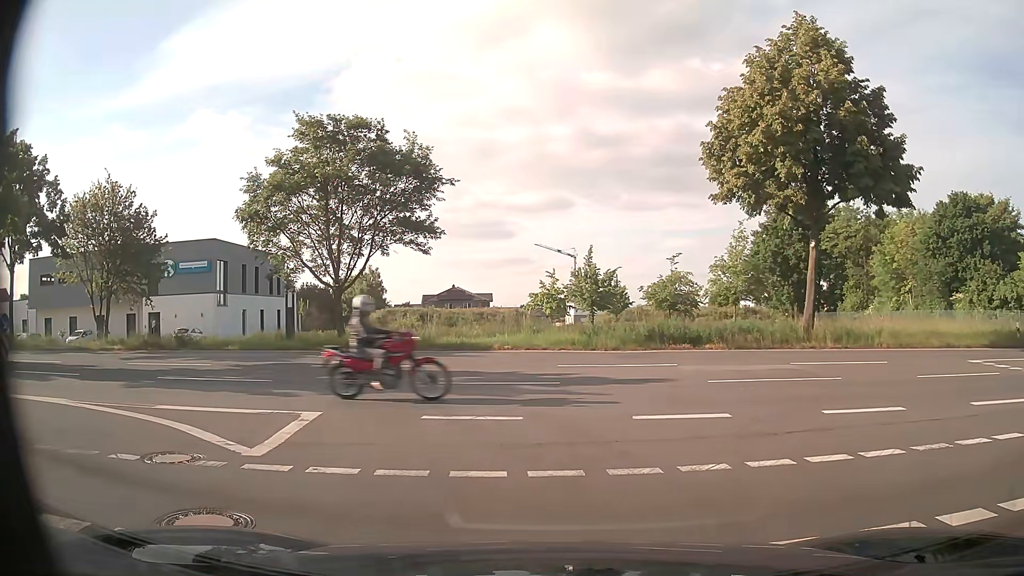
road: residential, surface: asphalt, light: Day
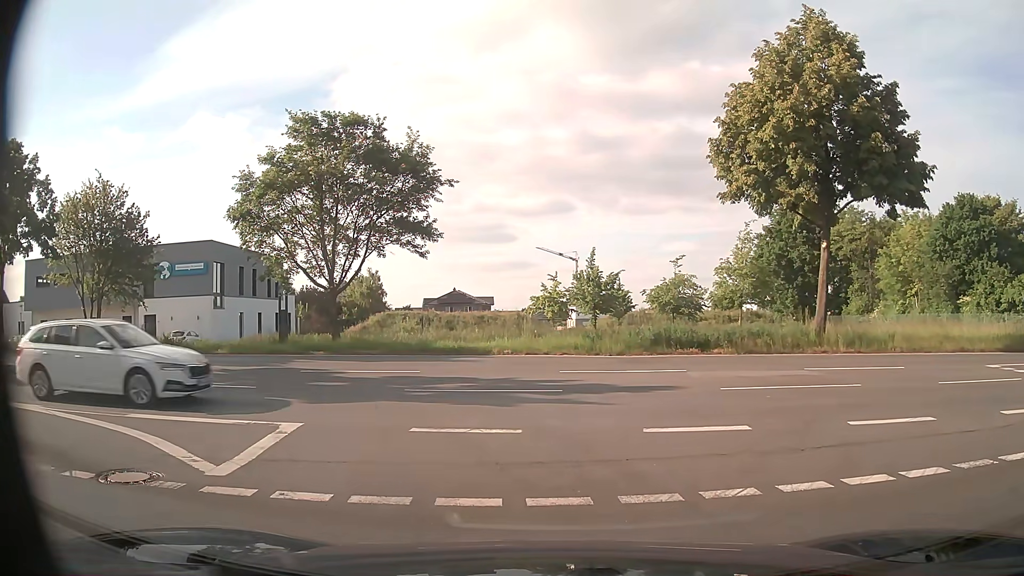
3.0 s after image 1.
(0.0, +1.0) m; 0°
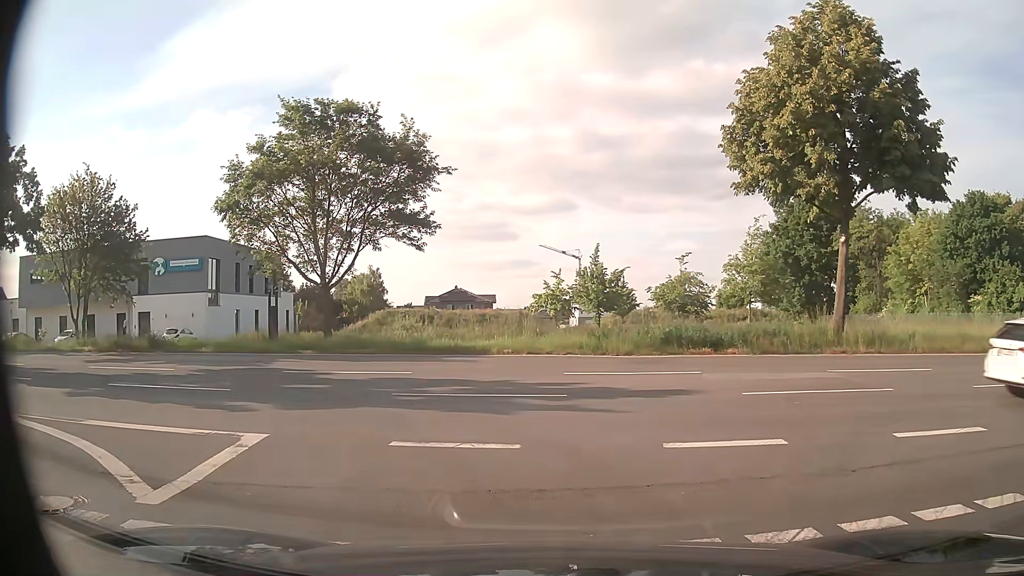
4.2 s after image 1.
(0.0, +1.3) m; 0°
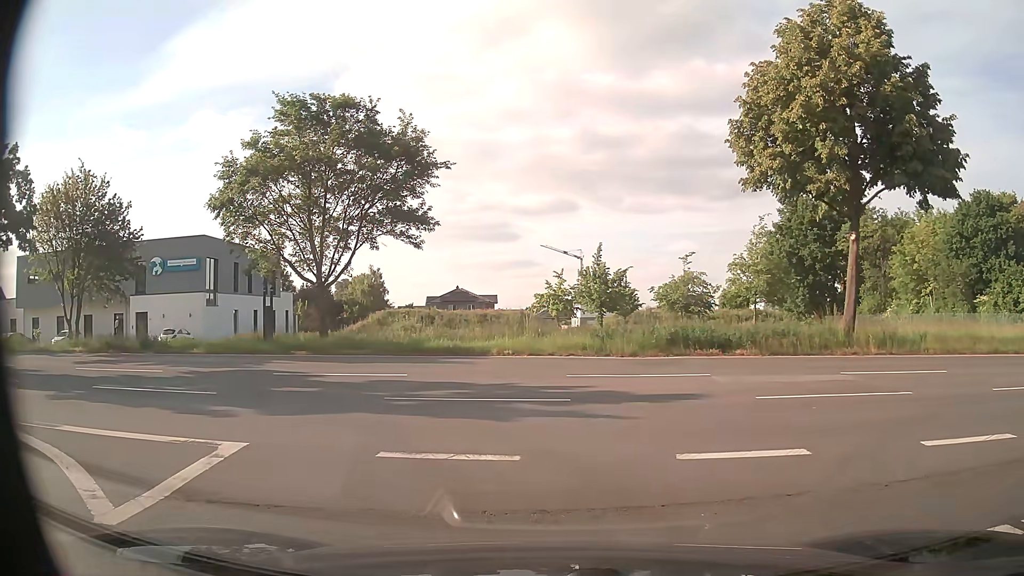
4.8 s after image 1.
(0.0, +0.7) m; 0°
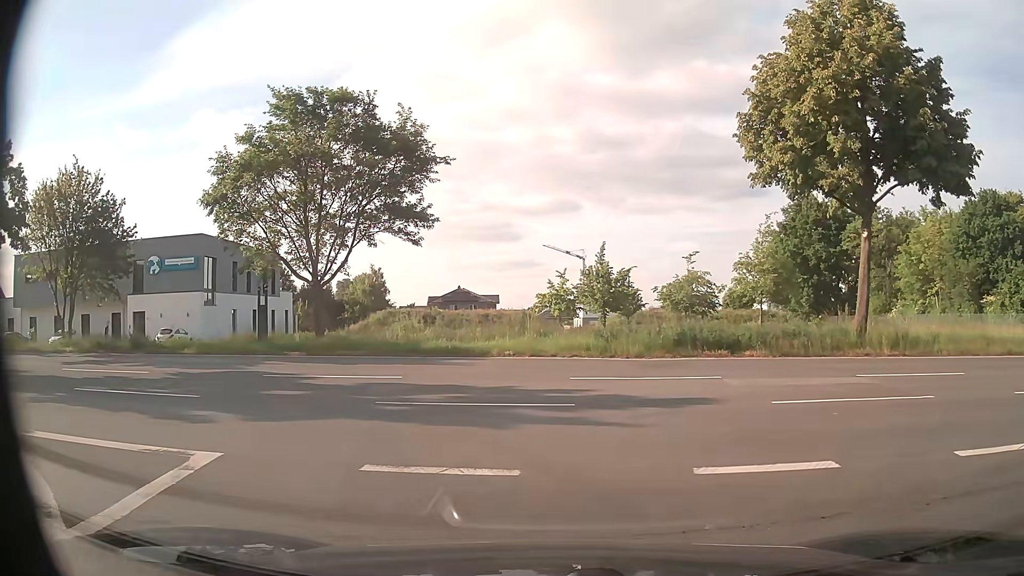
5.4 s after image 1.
(0.0, +0.7) m; 0°
